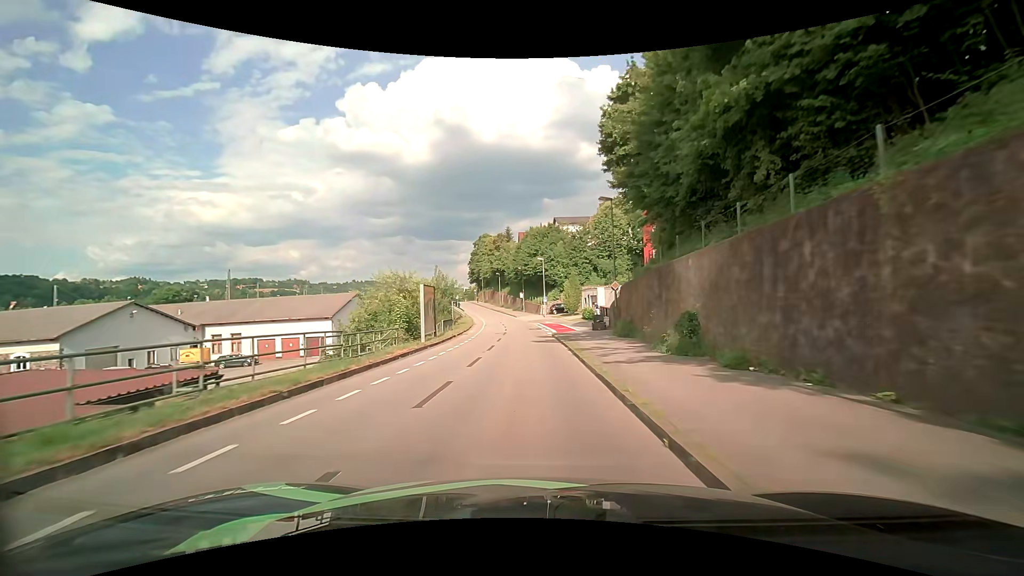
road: residential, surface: asphalt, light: Day
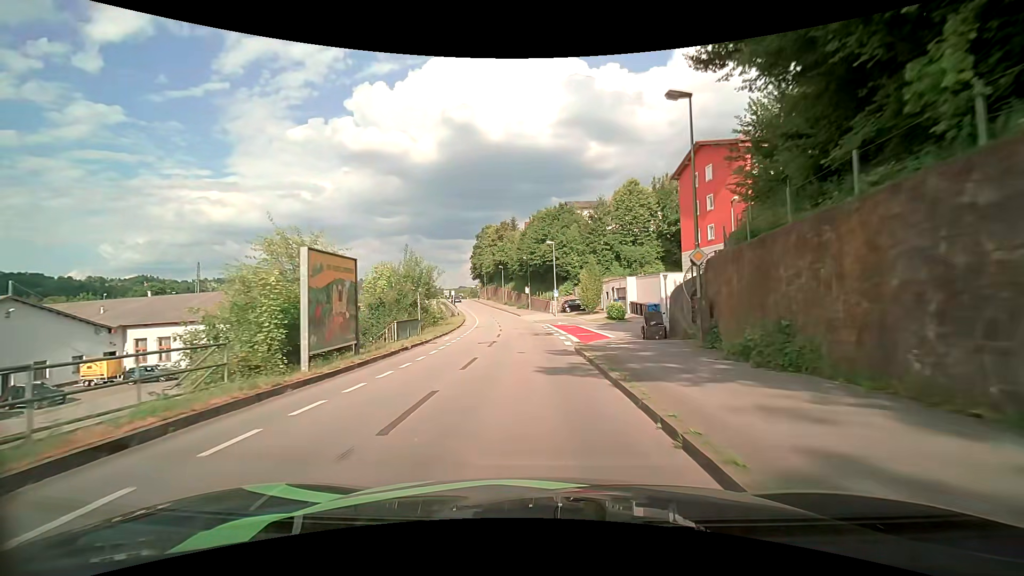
(-0.3, +14.0) m; -1°
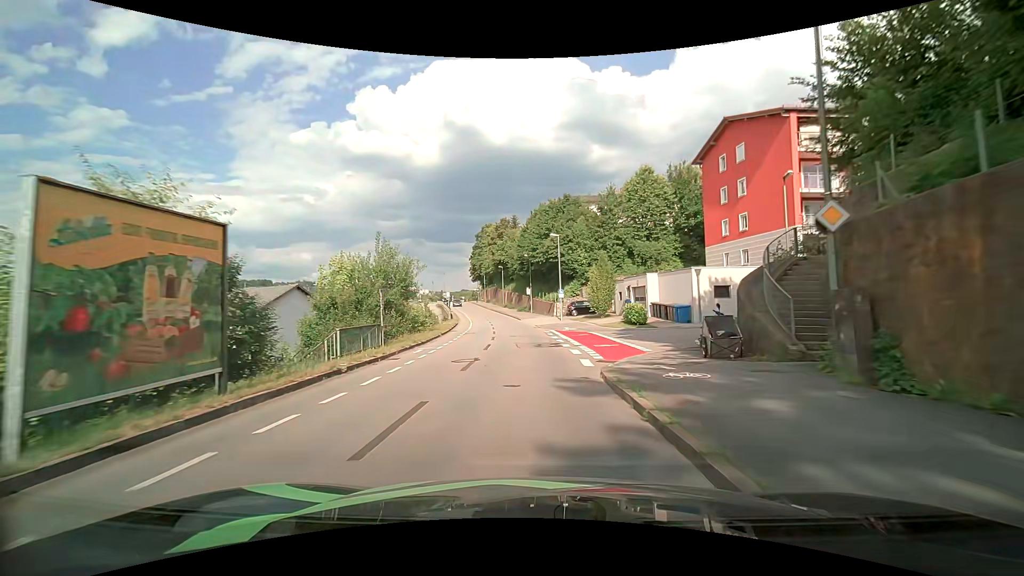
(-0.1, +6.9) m; -1°
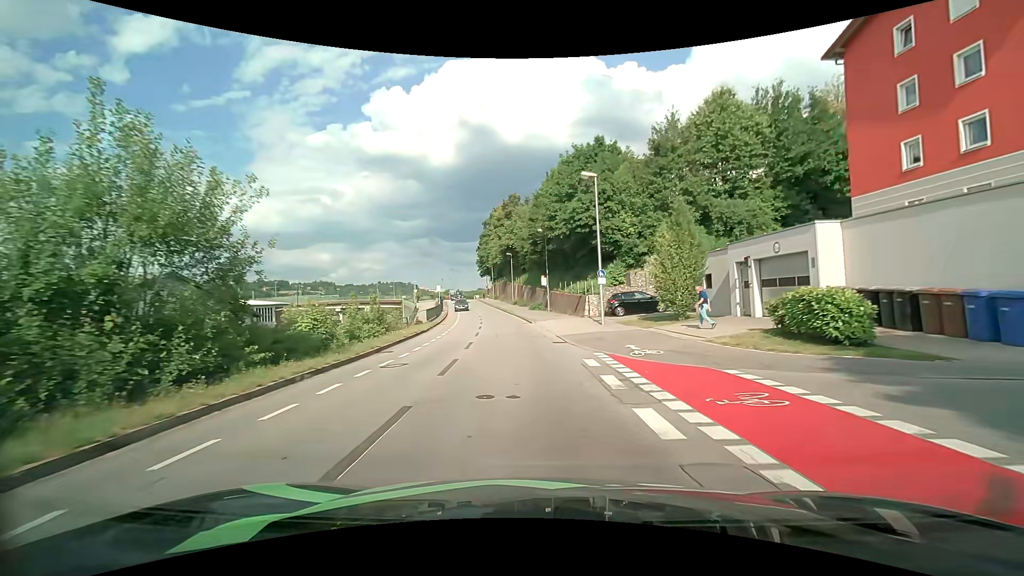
(-0.3, +19.6) m; -1°
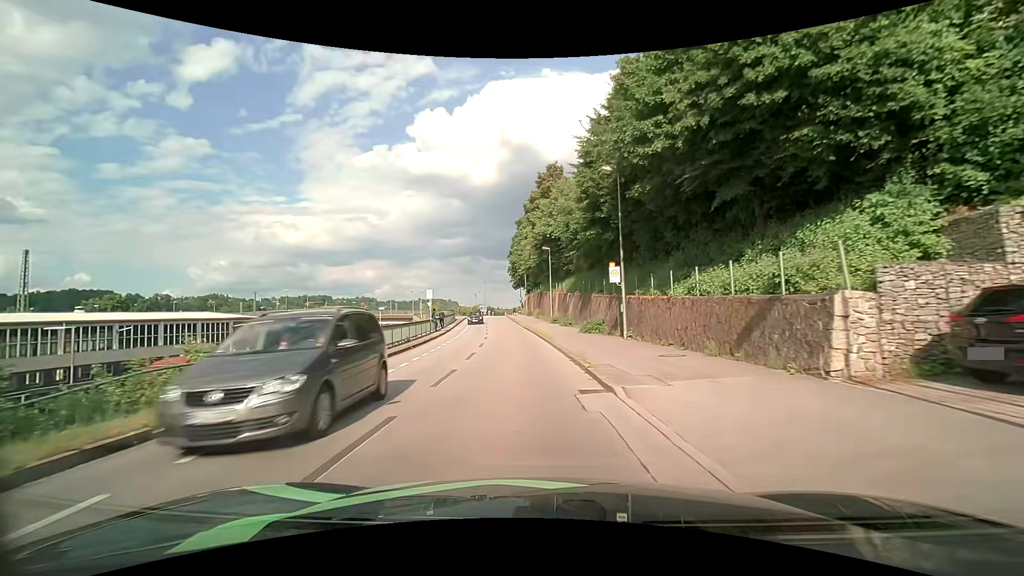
(-1.2, +24.3) m; -6°
(0, +10) (-1, +20) (-1, +30) (-2, +40) (-3, +50) (-4, +60) (-5, +70) (-6, +80) (-7, +90) (-8, +100) m
